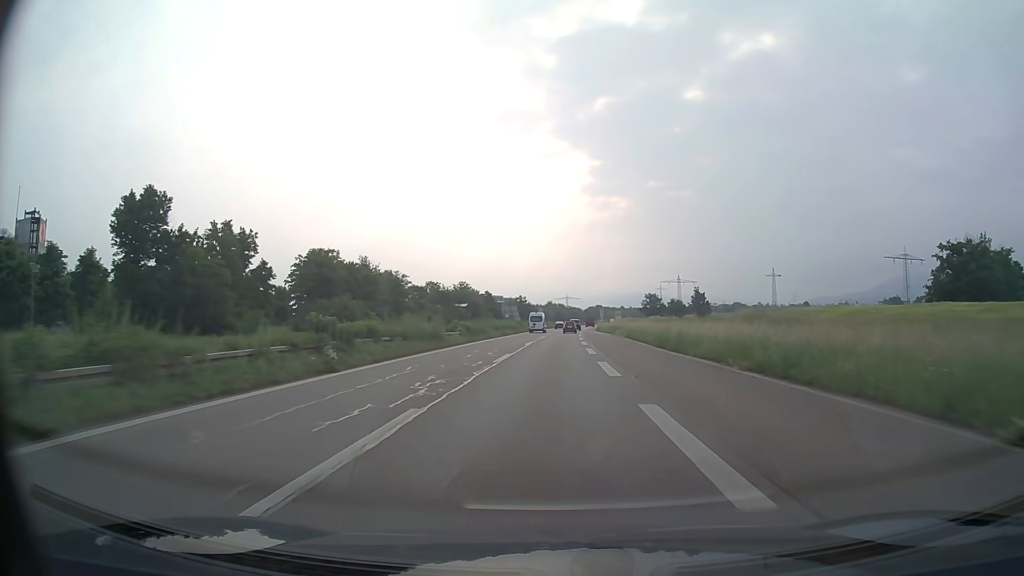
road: trunk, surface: asphalt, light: Day
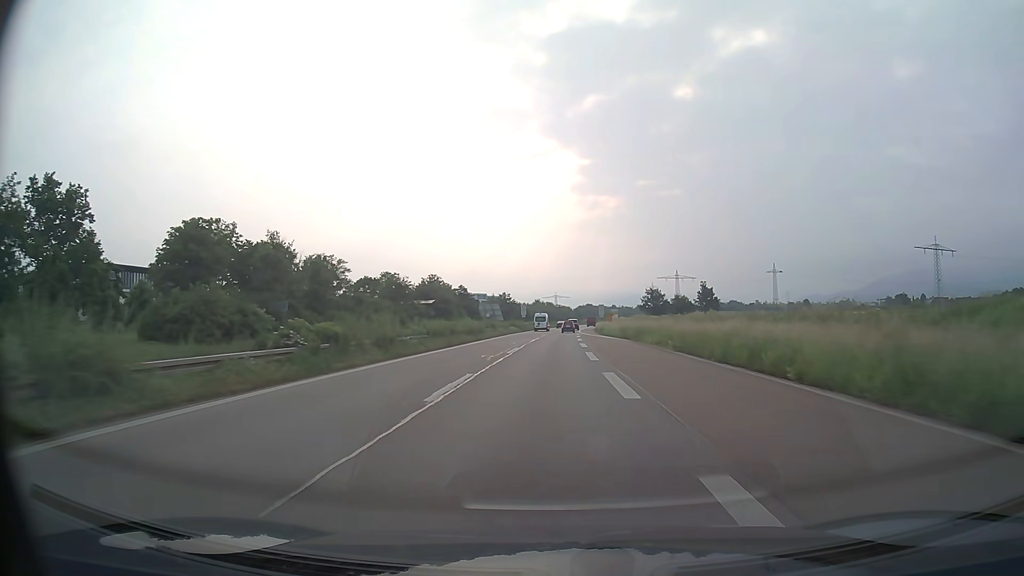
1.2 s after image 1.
(+0.2, +28.9) m; +1°
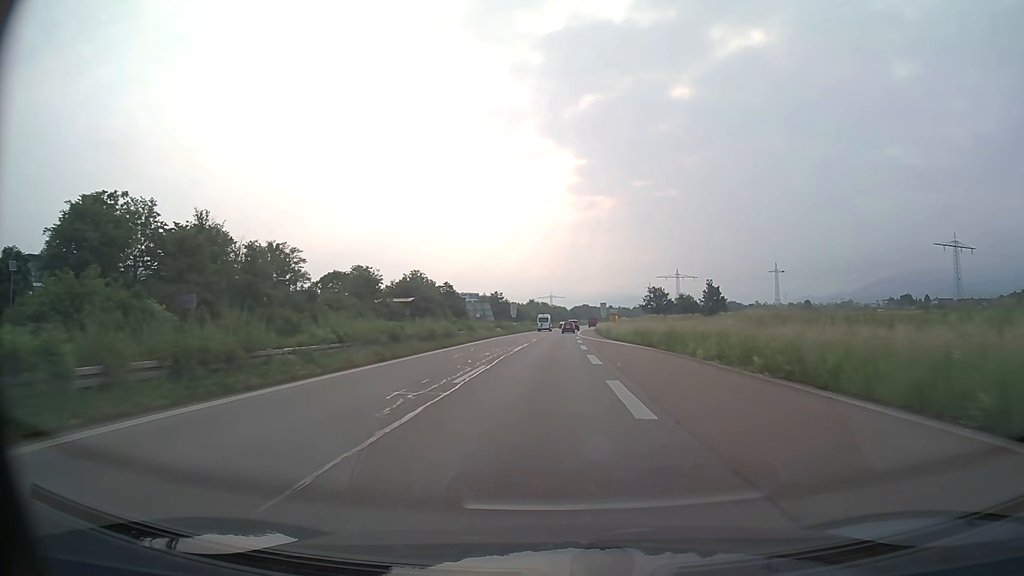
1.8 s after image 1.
(+0.1, +14.4) m; 0°
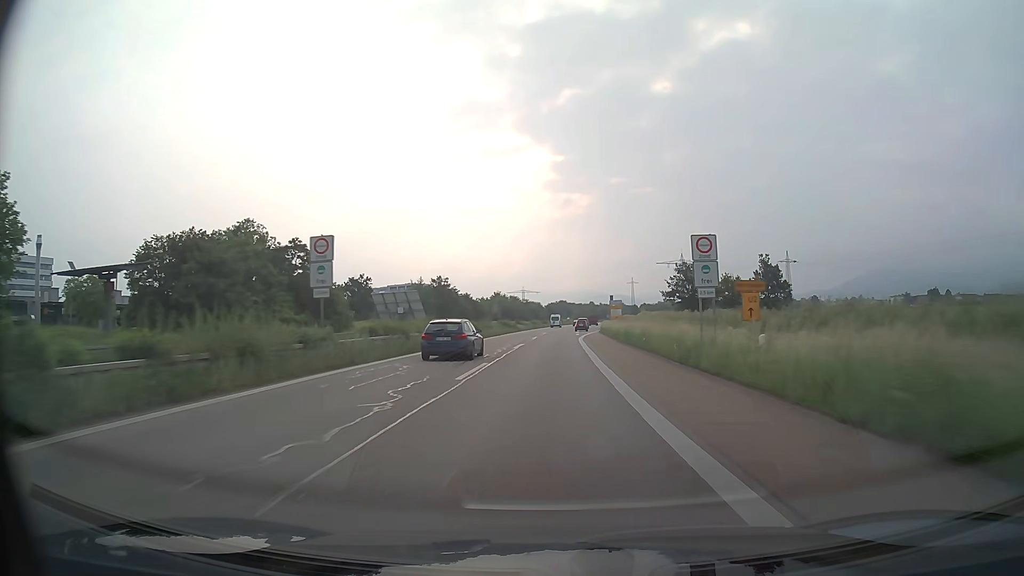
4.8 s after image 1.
(+1.1, +71.7) m; +2°
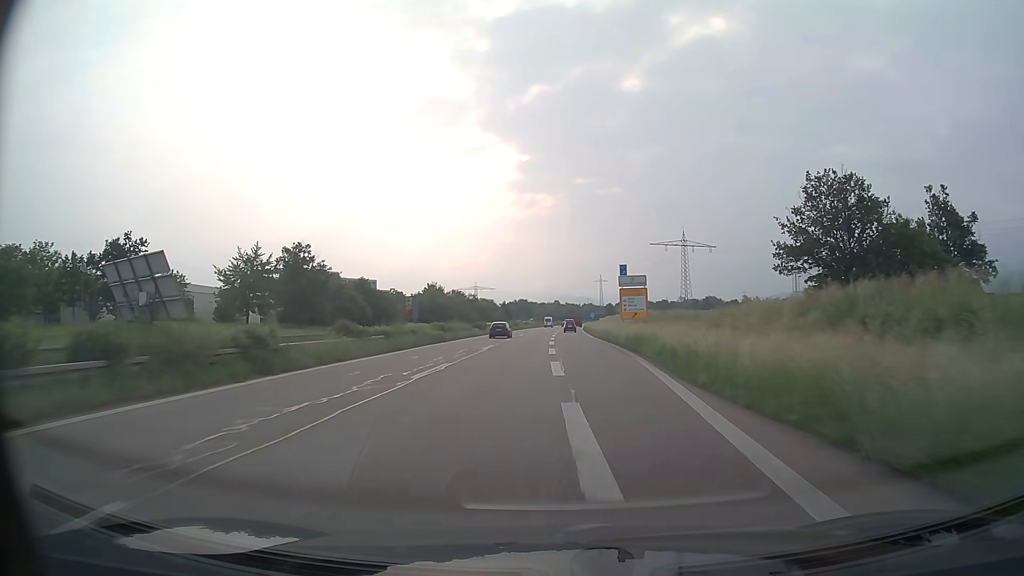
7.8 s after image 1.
(+1.9, +71.3) m; +3°
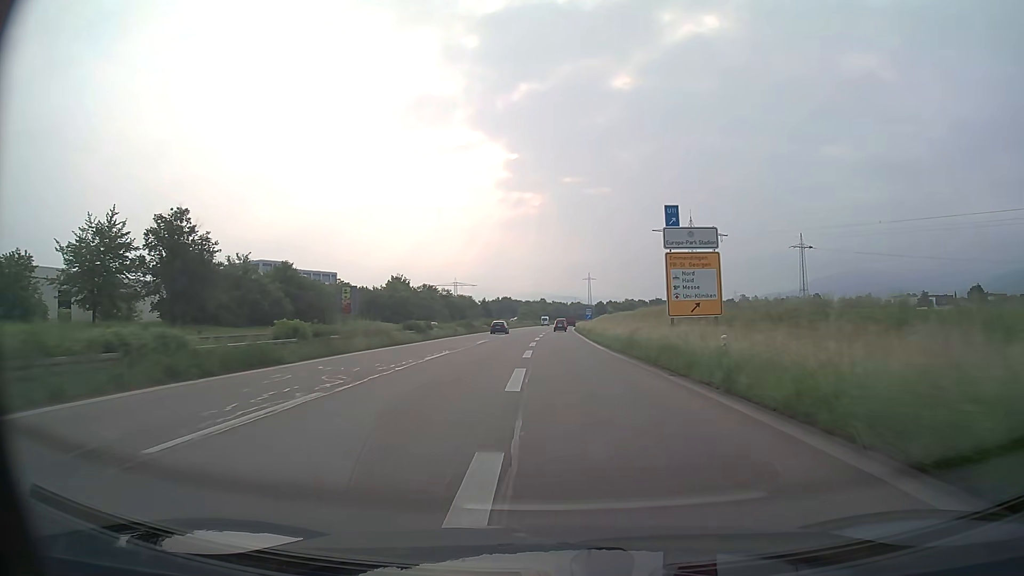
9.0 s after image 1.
(+0.3, +28.5) m; +1°
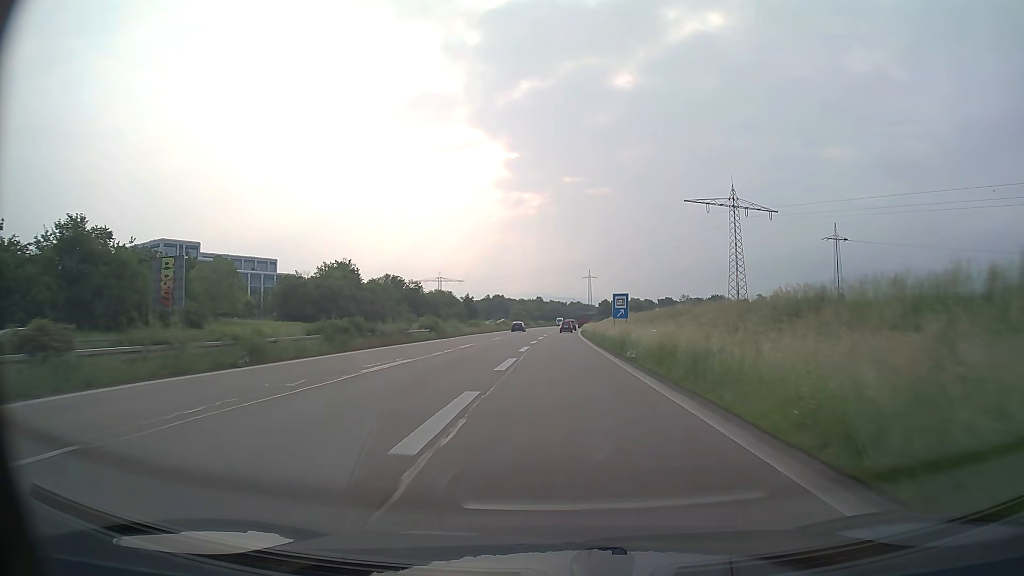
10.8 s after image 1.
(+0.2, +42.4) m; 0°
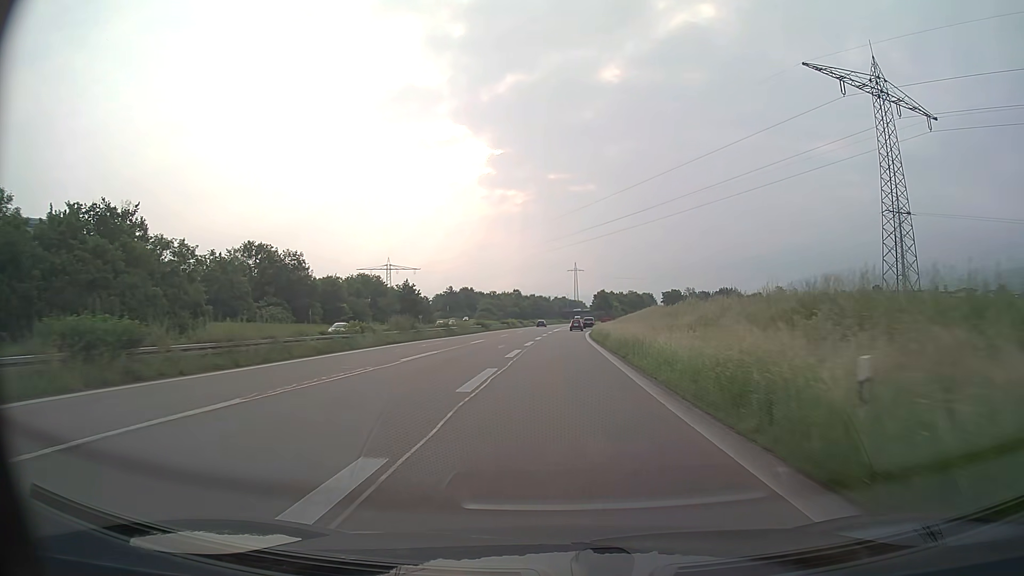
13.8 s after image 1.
(+0.7, +66.6) m; +1°
(0, +10) (0, +20) (0, +30) (0, +40) (0, +50) (+1, +60) (+1, +70) (+2, +80) (+3, +90) (+4, +100) m
